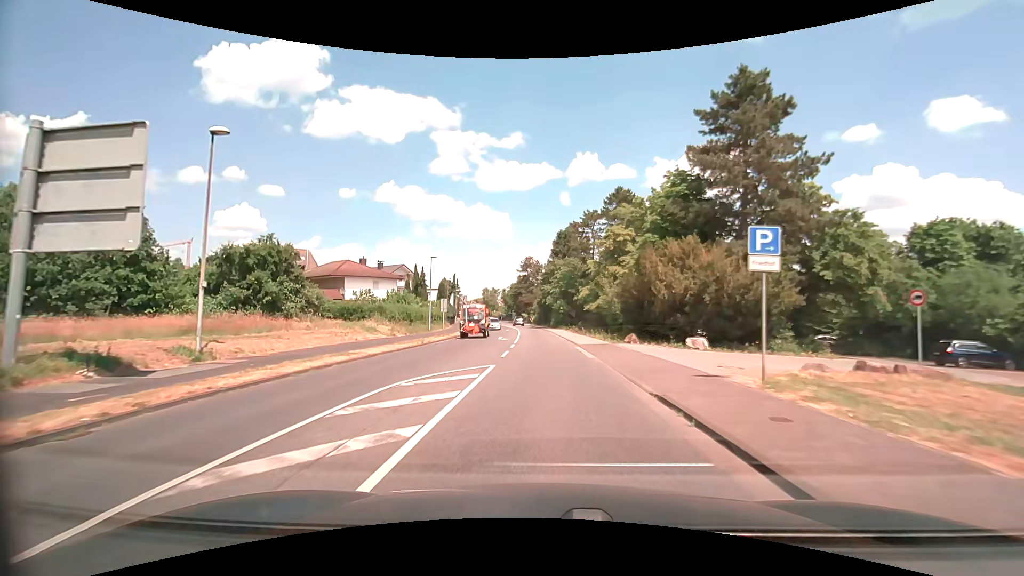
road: secondary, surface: asphalt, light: Day
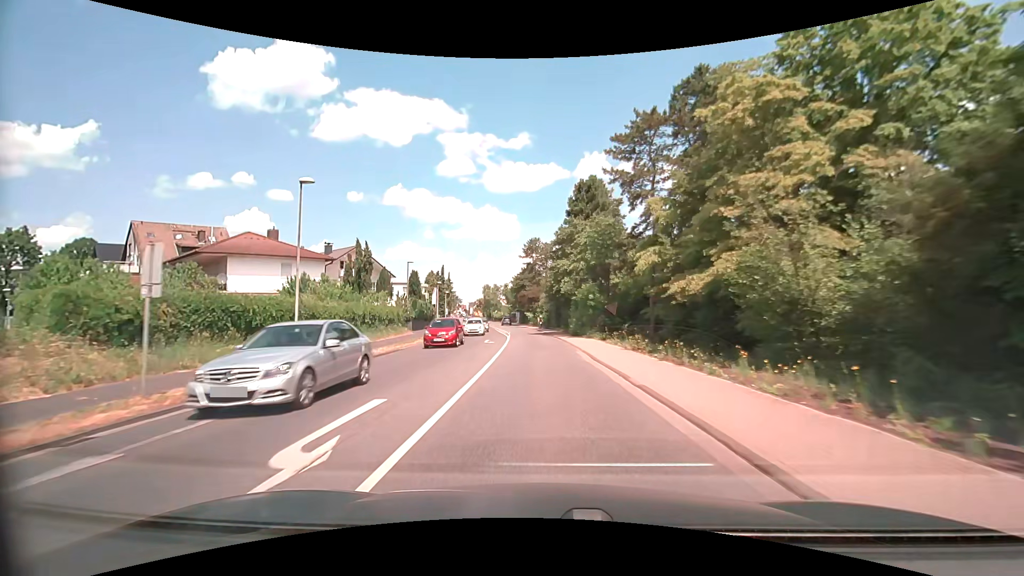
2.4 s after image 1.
(-0.2, +29.7) m; -1°
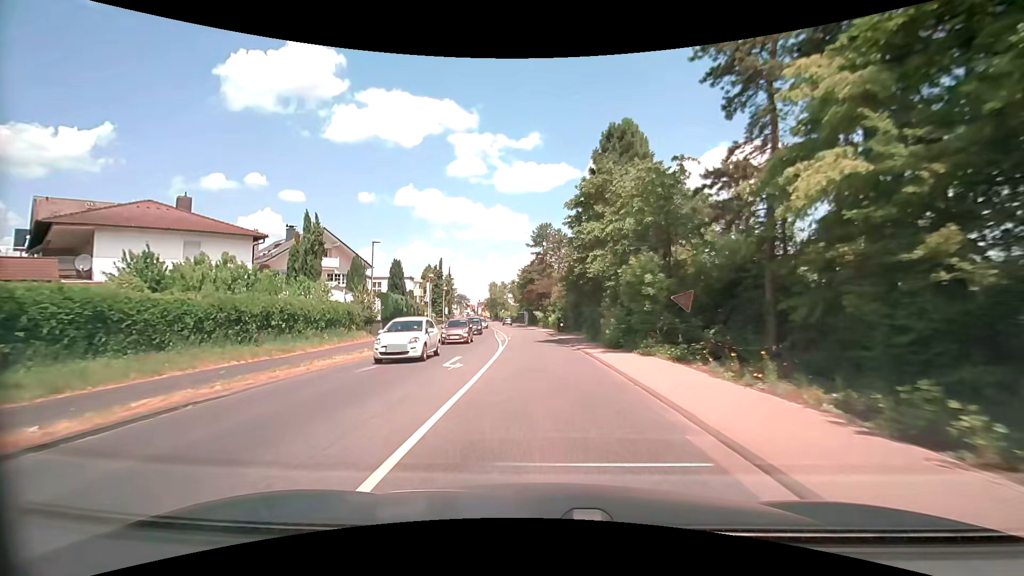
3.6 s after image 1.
(-0.1, +15.0) m; -1°
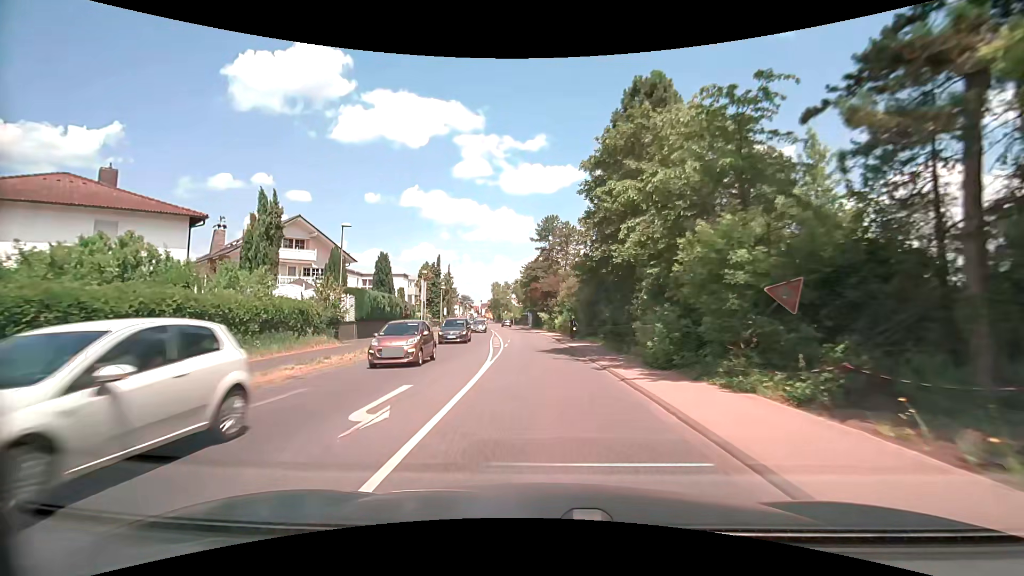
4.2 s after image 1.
(-0.1, +7.5) m; -1°
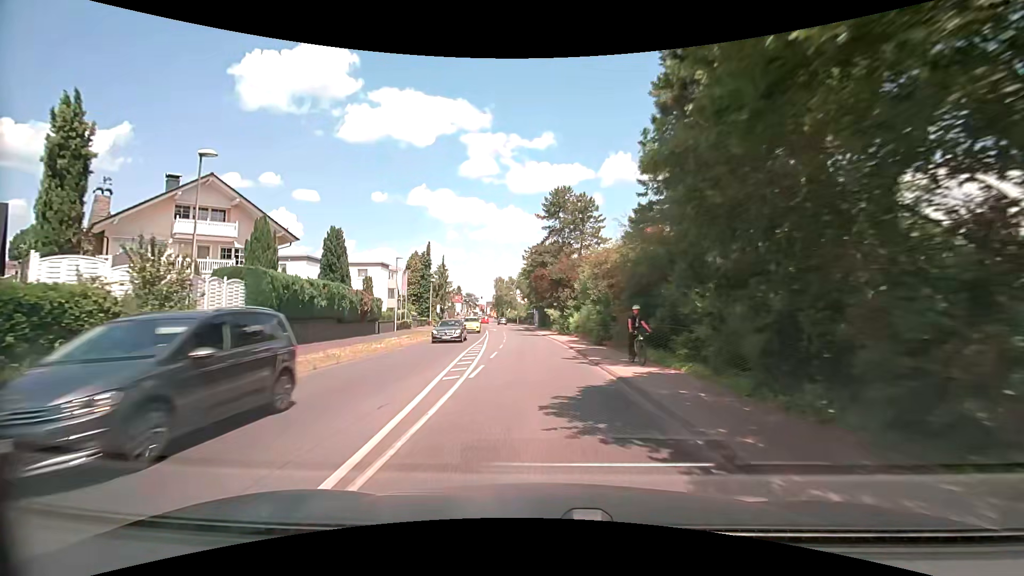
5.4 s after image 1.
(-0.1, +15.0) m; -1°
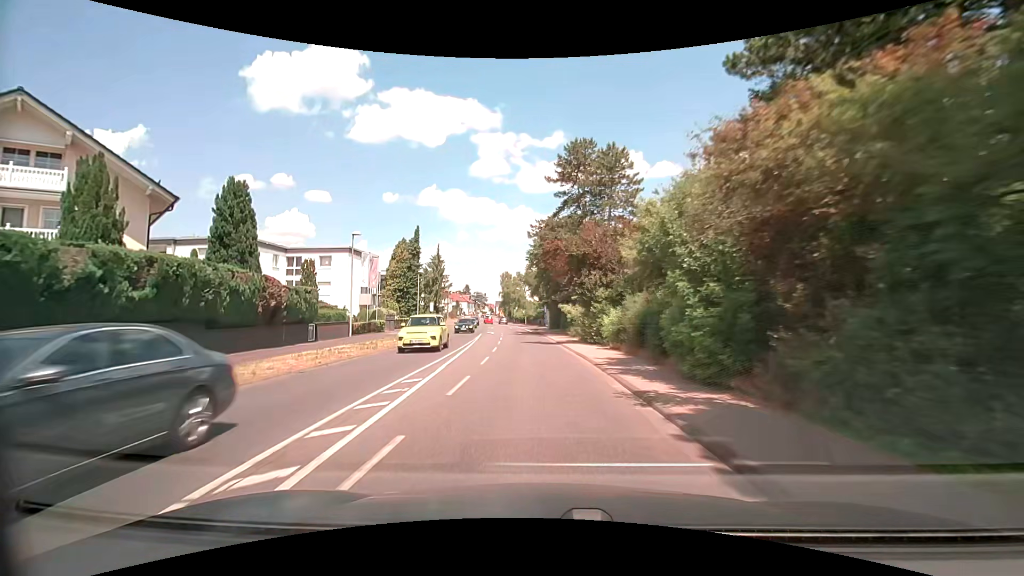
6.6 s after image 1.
(-0.1, +15.0) m; -2°
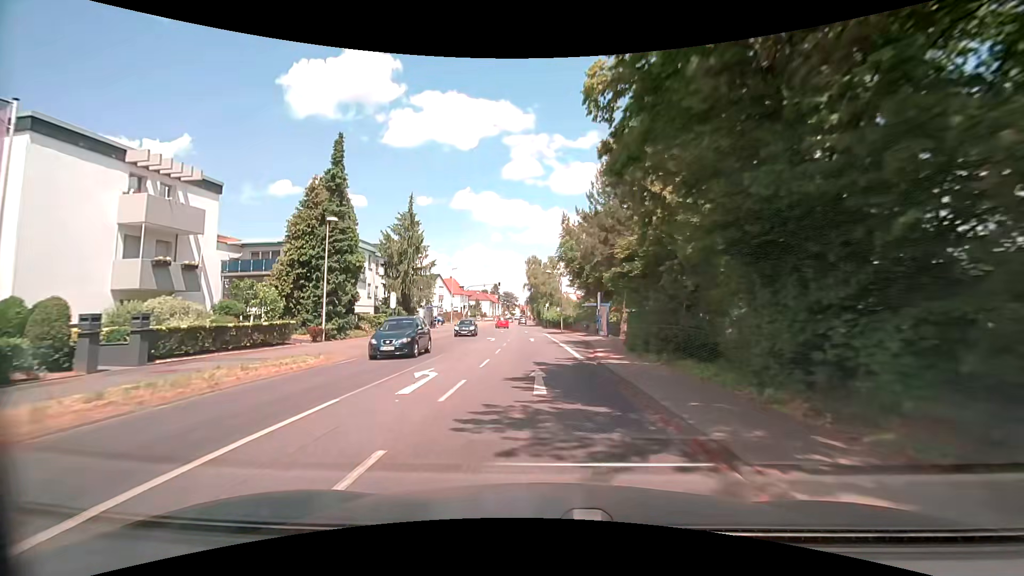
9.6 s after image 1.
(-0.9, +36.9) m; -3°
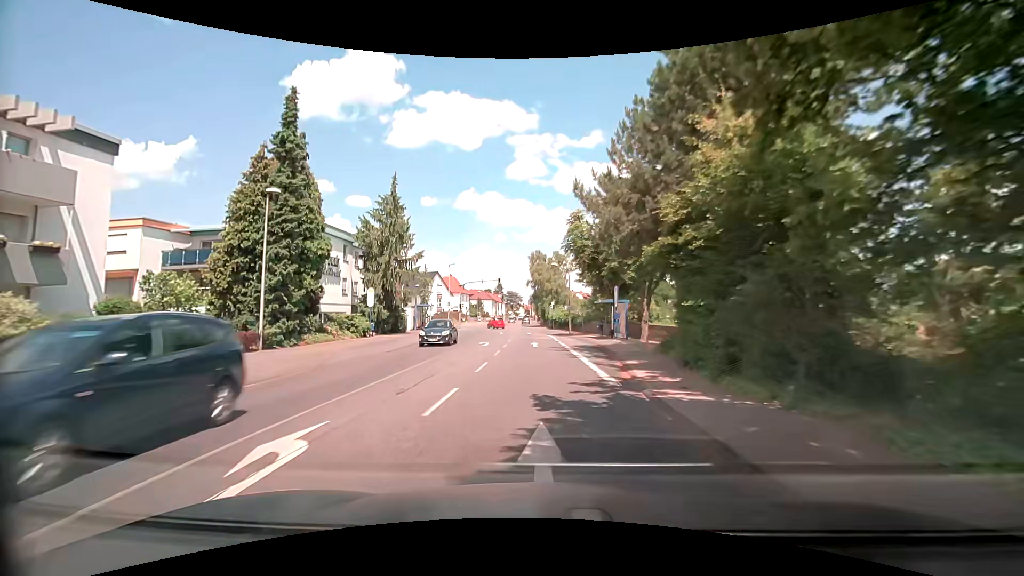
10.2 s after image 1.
(-0.1, +7.3) m; -1°
